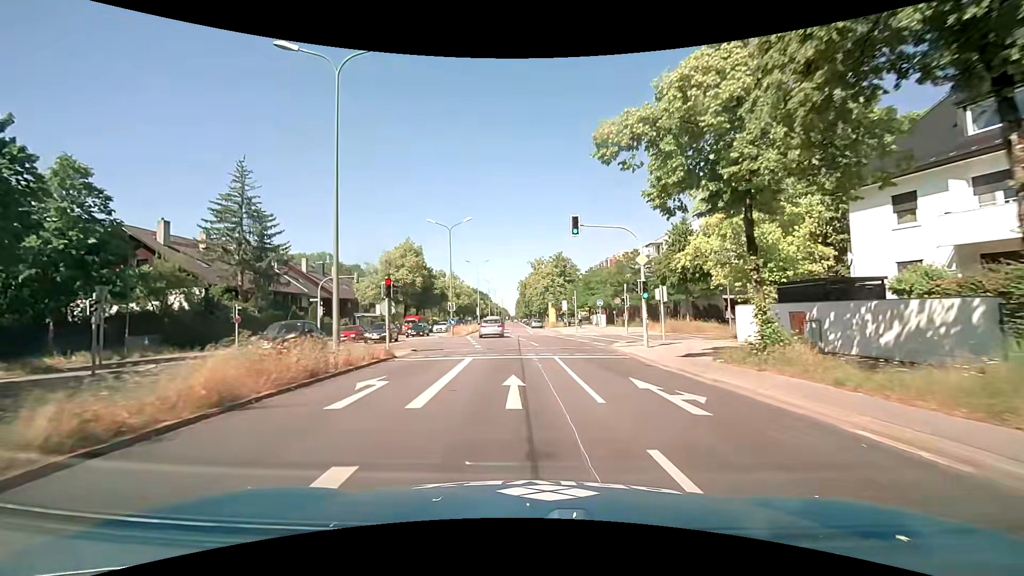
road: primary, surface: asphalt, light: Day
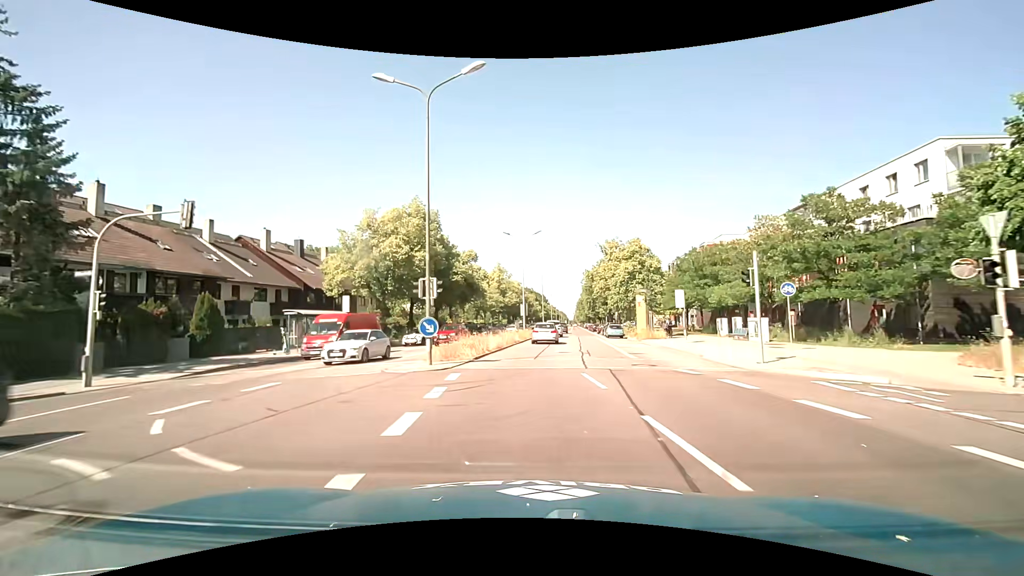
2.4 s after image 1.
(-1.3, +27.5) m; -7°
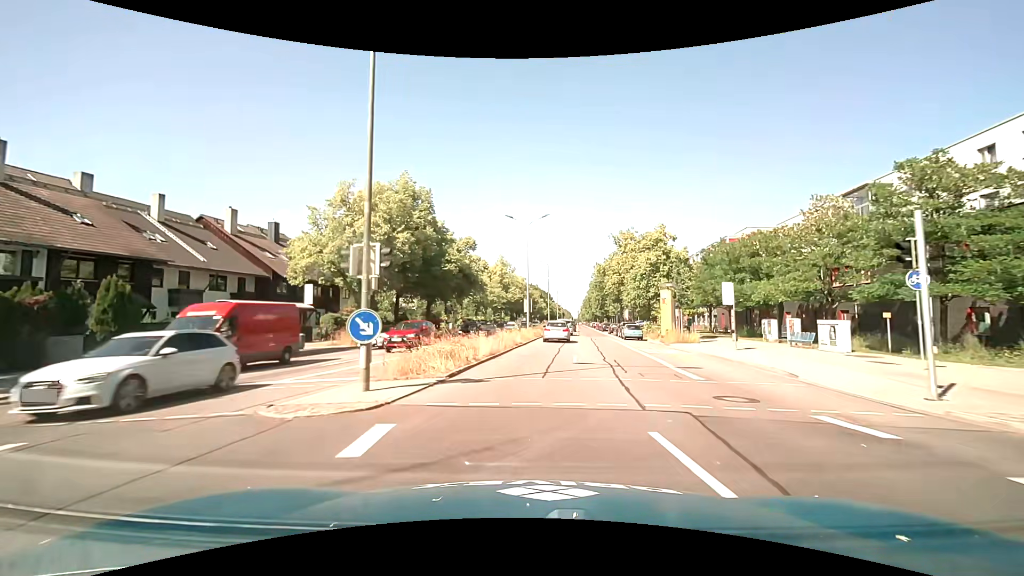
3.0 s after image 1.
(0.0, +6.9) m; 0°
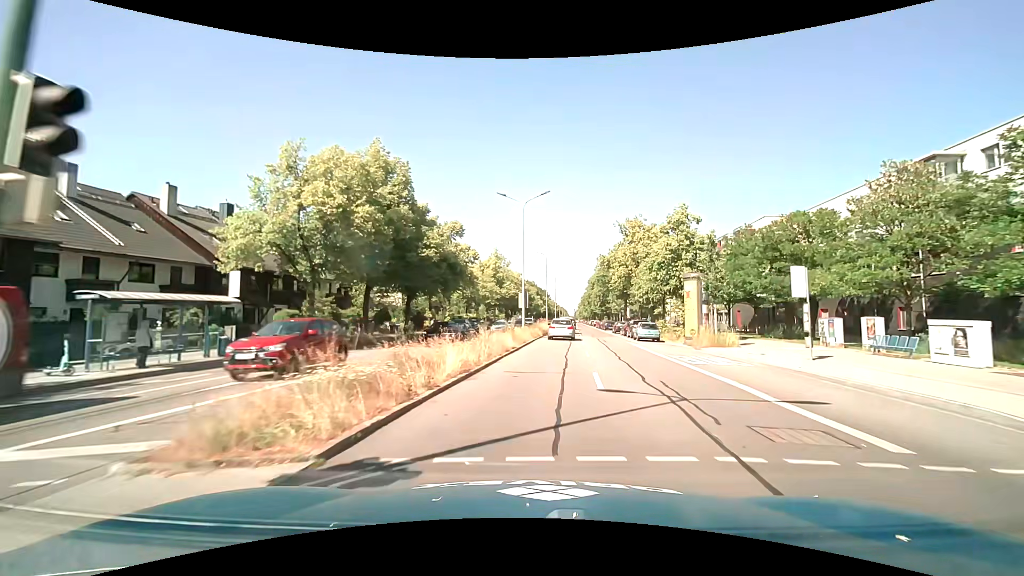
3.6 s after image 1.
(0.0, +7.0) m; 0°
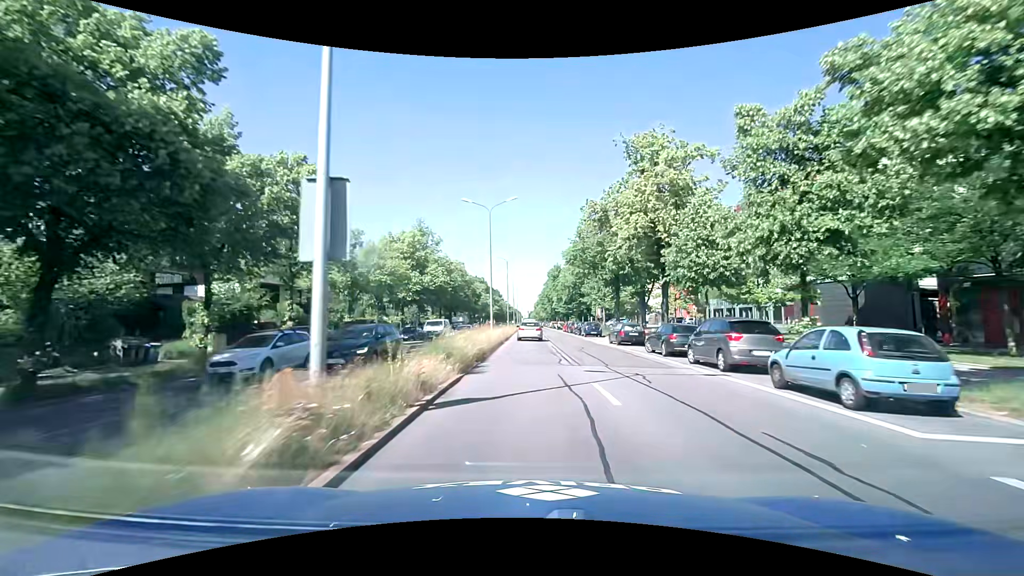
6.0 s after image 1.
(+1.6, +29.1) m; +5°
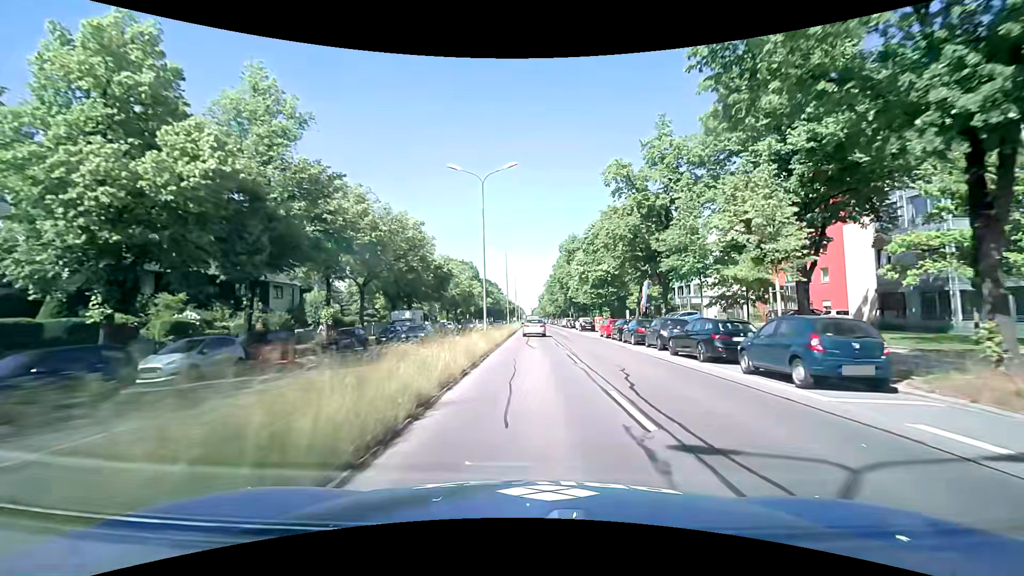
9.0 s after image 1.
(-0.2, +38.6) m; -1°
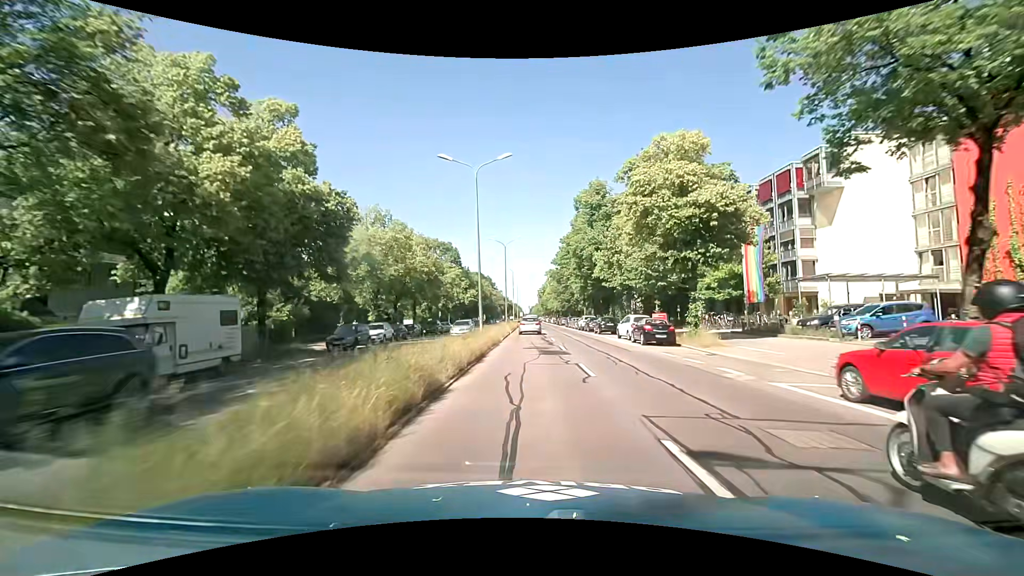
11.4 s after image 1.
(+0.2, +31.5) m; 0°
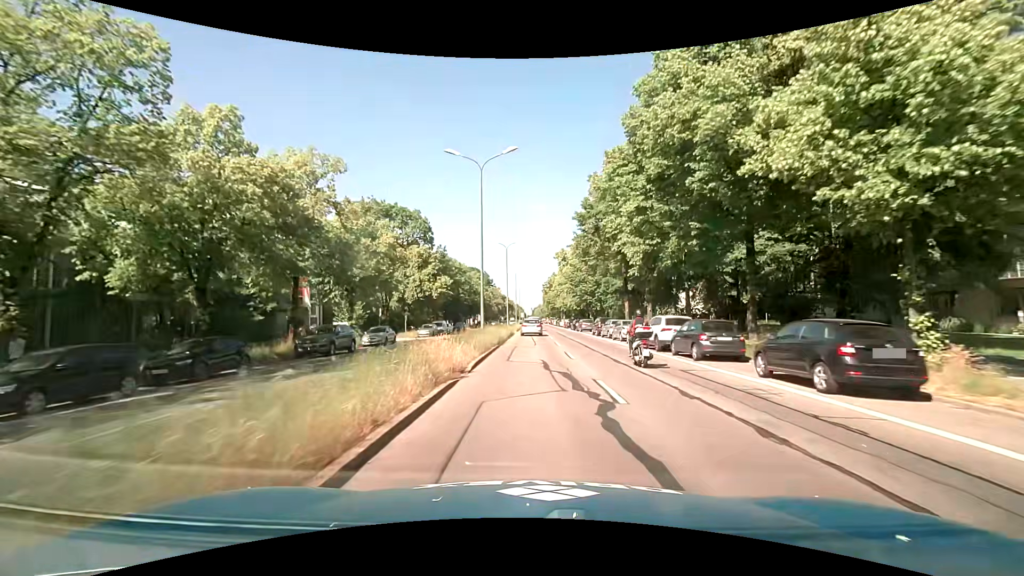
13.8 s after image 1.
(0.0, +31.2) m; 0°
(0, +10) (0, +20) (0, +30) (0, +40) (0, +50) (0, +60) (0, +70) (0, +80) (0, +90) (0, +100) m
